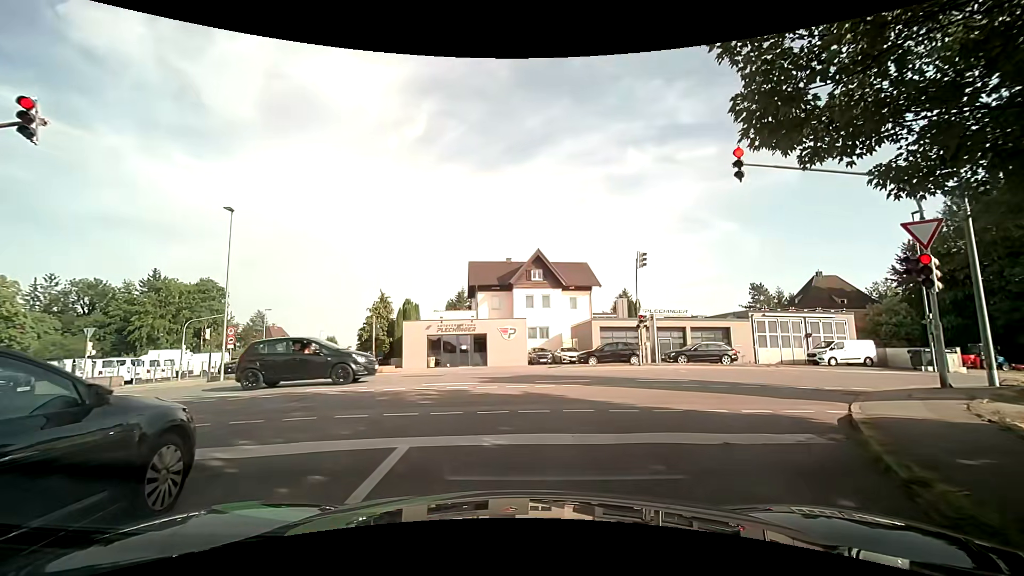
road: residential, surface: asphalt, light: Day
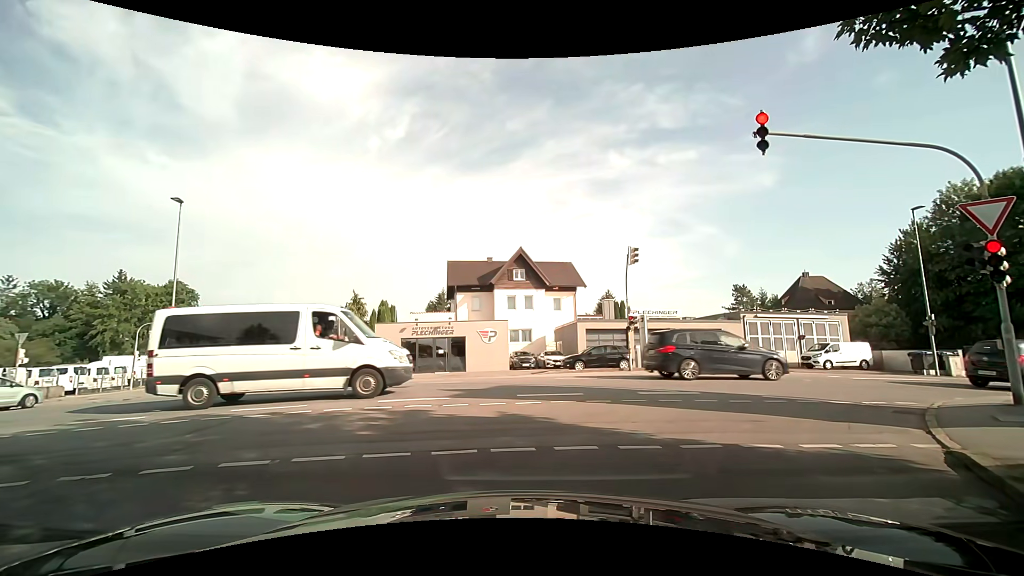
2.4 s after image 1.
(+0.2, +2.2) m; +5°
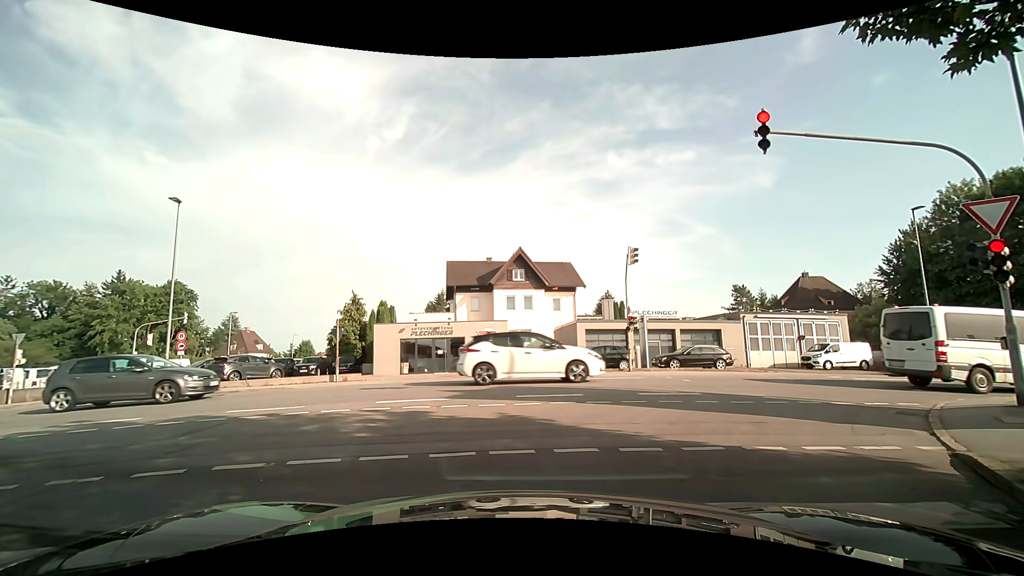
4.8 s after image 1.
(0.0, +0.2) m; 0°
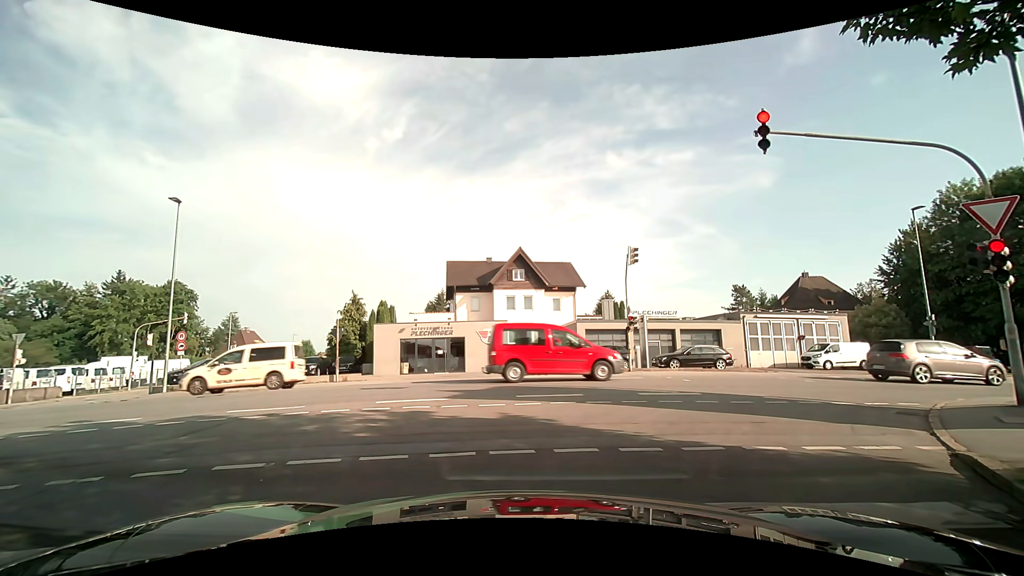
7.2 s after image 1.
(0.0, 0.0) m; 0°
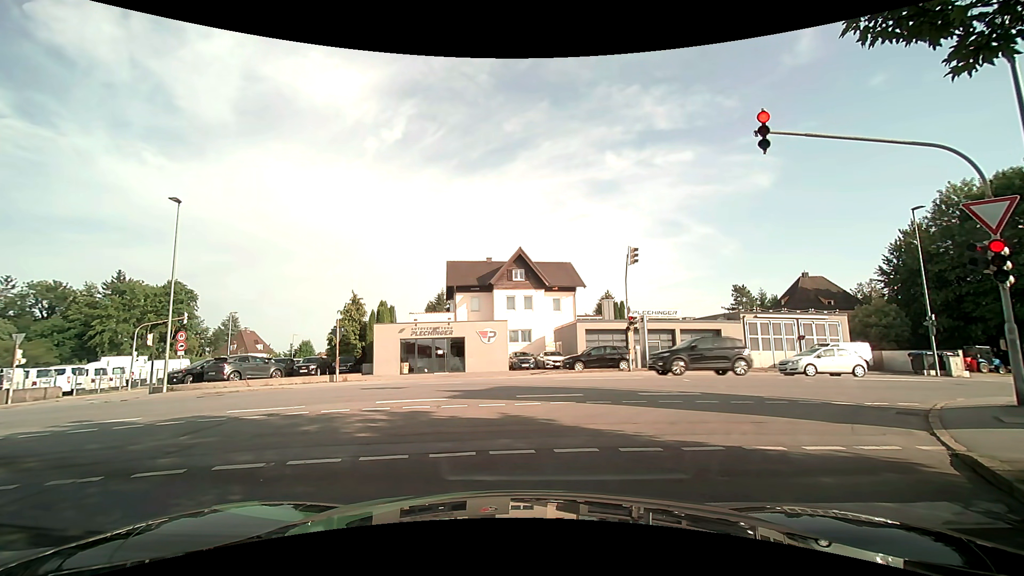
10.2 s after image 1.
(0.0, 0.0) m; 0°
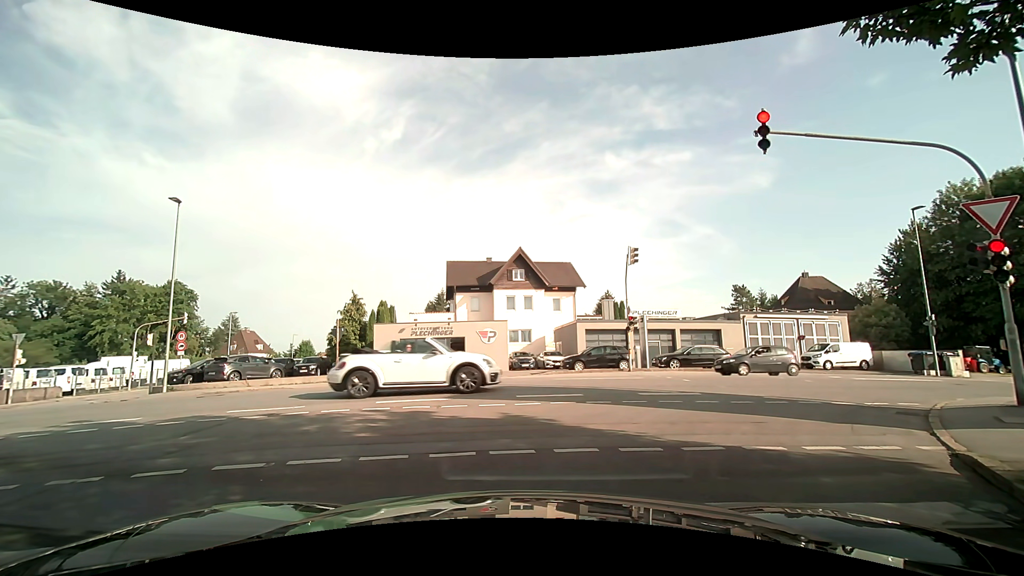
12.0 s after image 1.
(0.0, 0.0) m; 0°
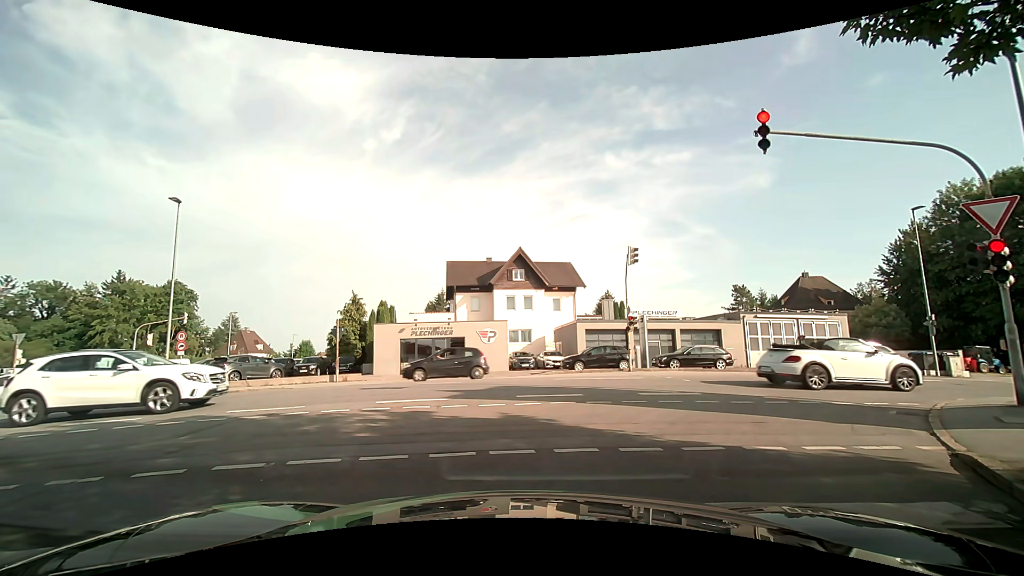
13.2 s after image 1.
(0.0, 0.0) m; 0°
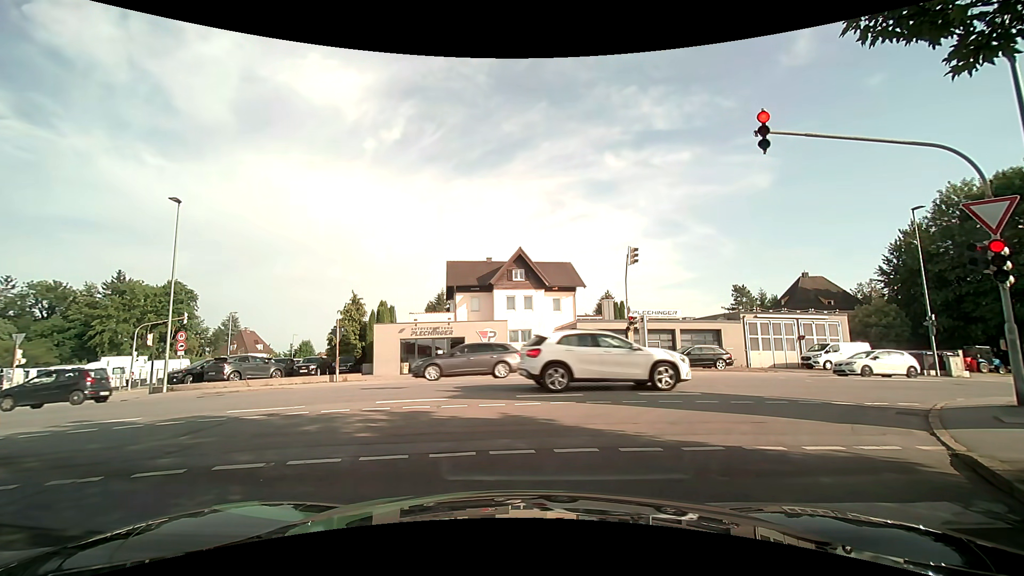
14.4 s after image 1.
(0.0, 0.0) m; 0°
